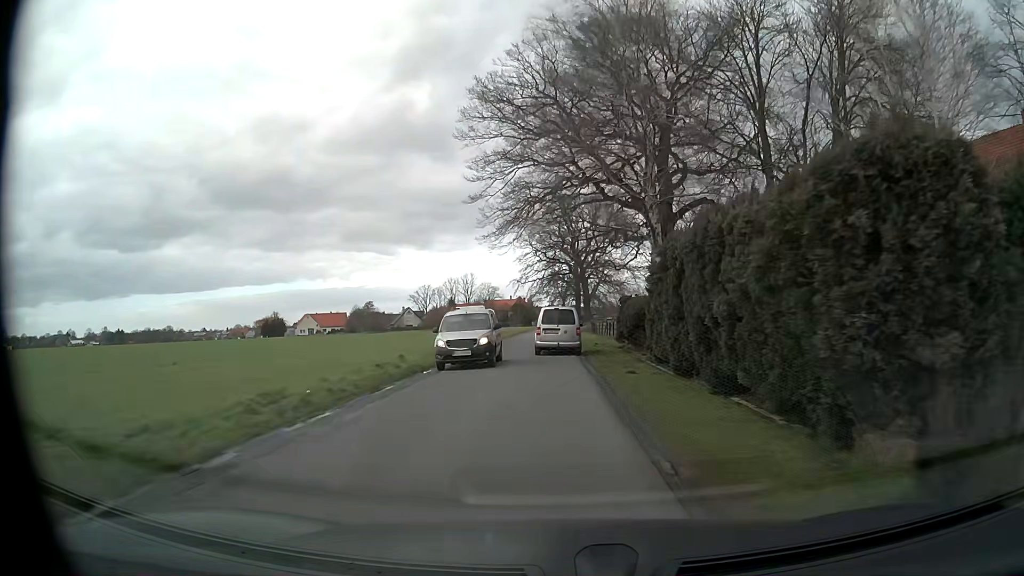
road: unclassified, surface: asphalt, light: Day
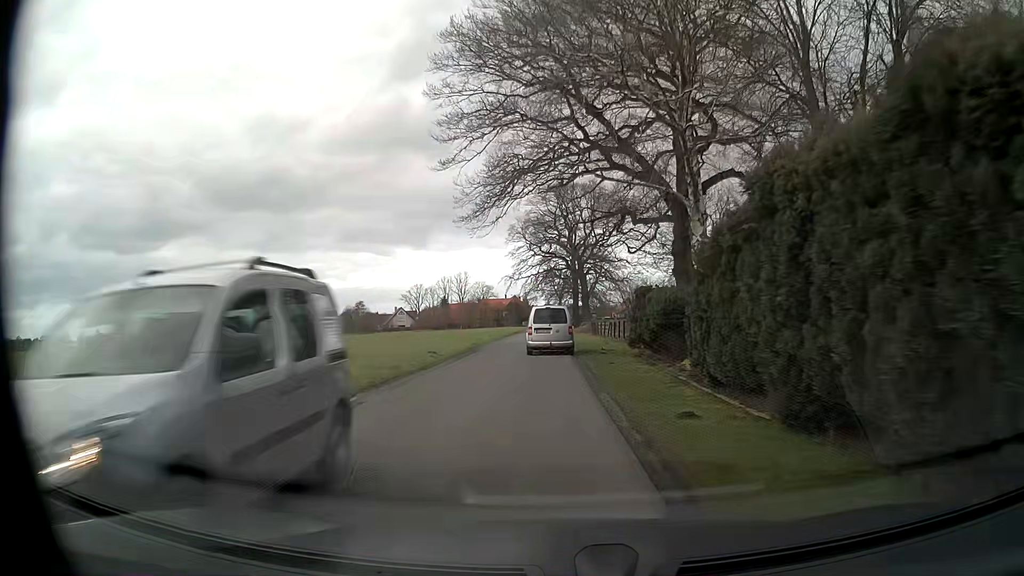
(0.0, +7.8) m; 0°
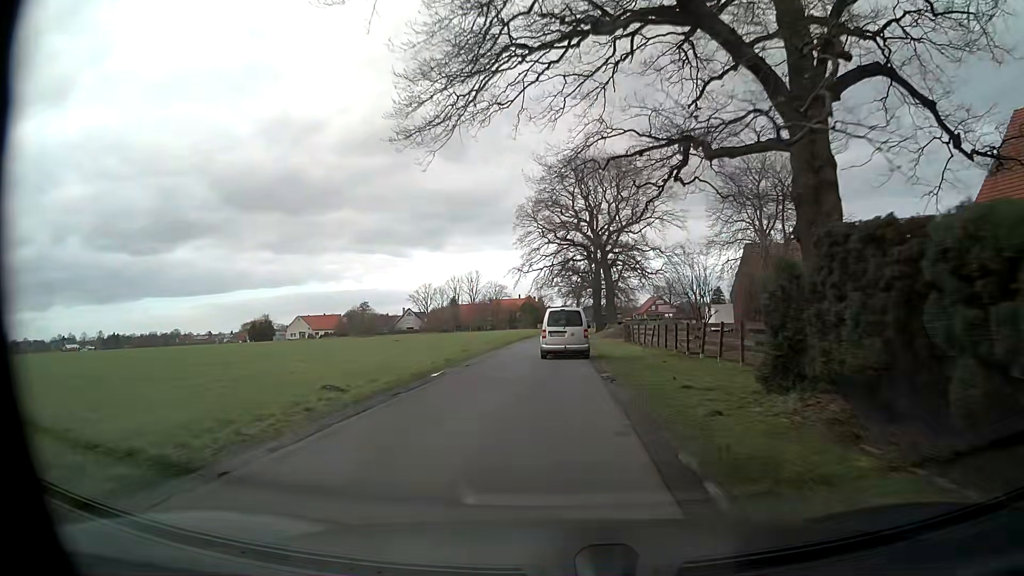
(-0.2, +15.7) m; -1°
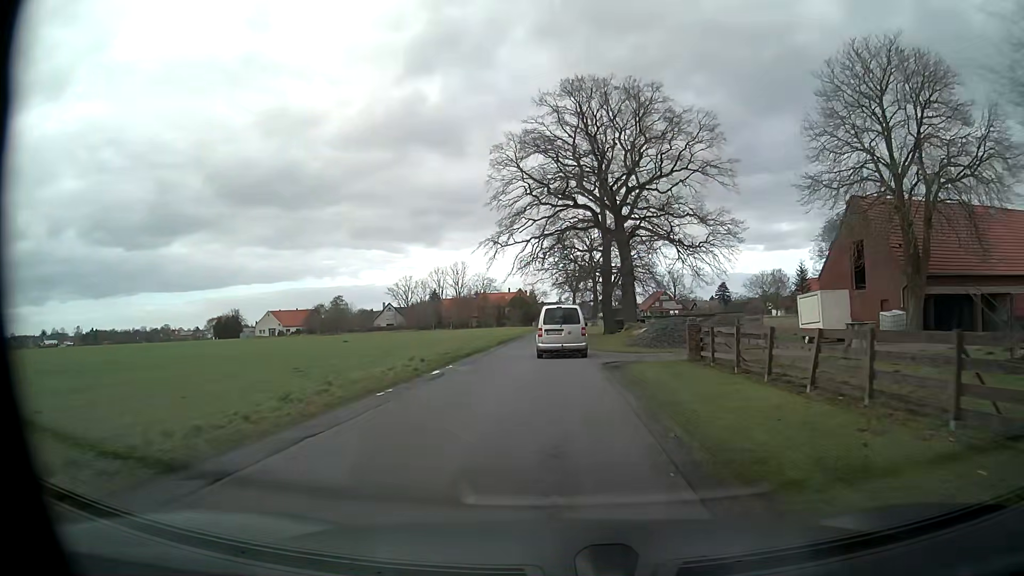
(-0.1, +23.0) m; +1°
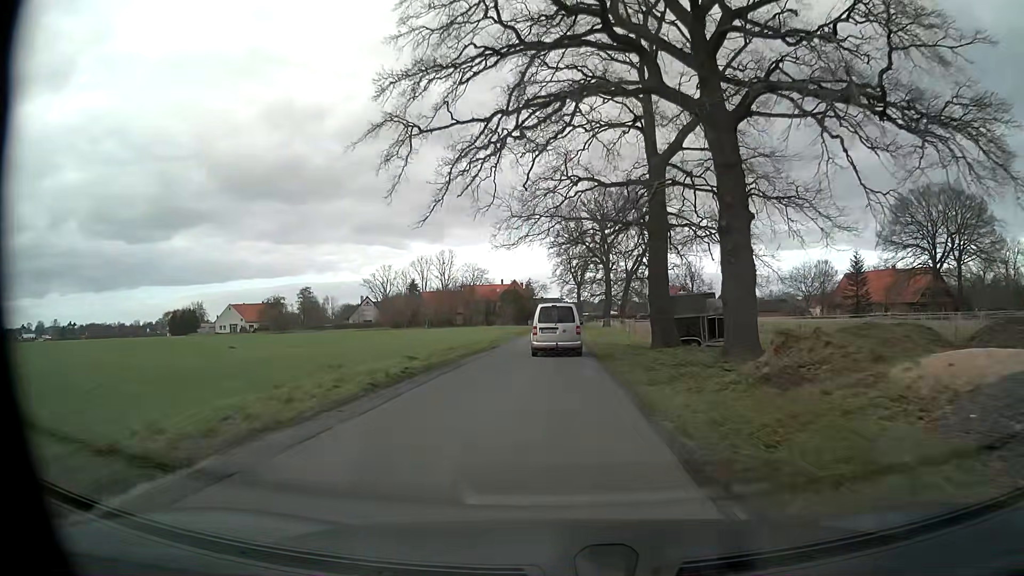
(-0.2, +30.0) m; 0°
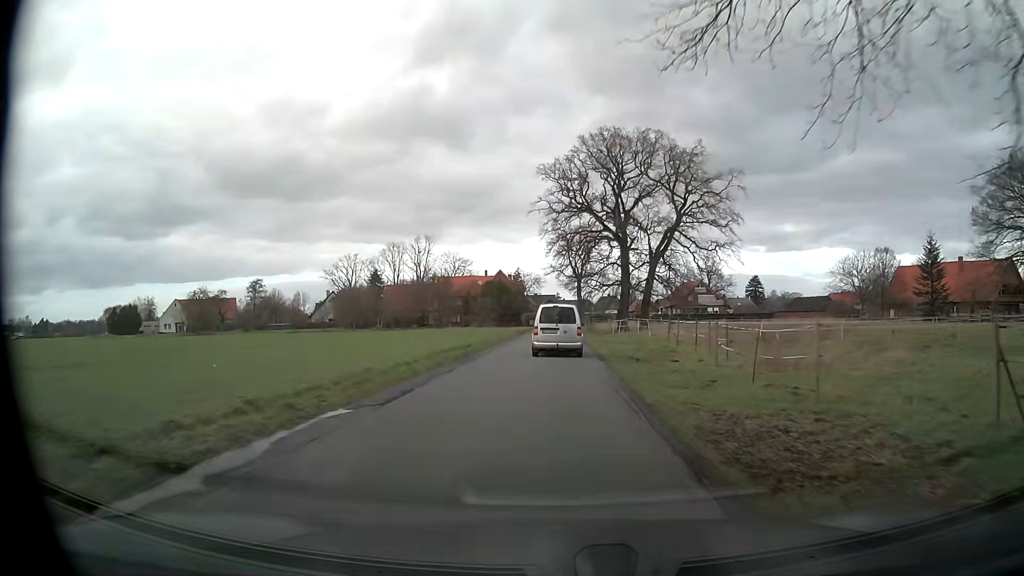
(0.0, +29.9) m; 0°
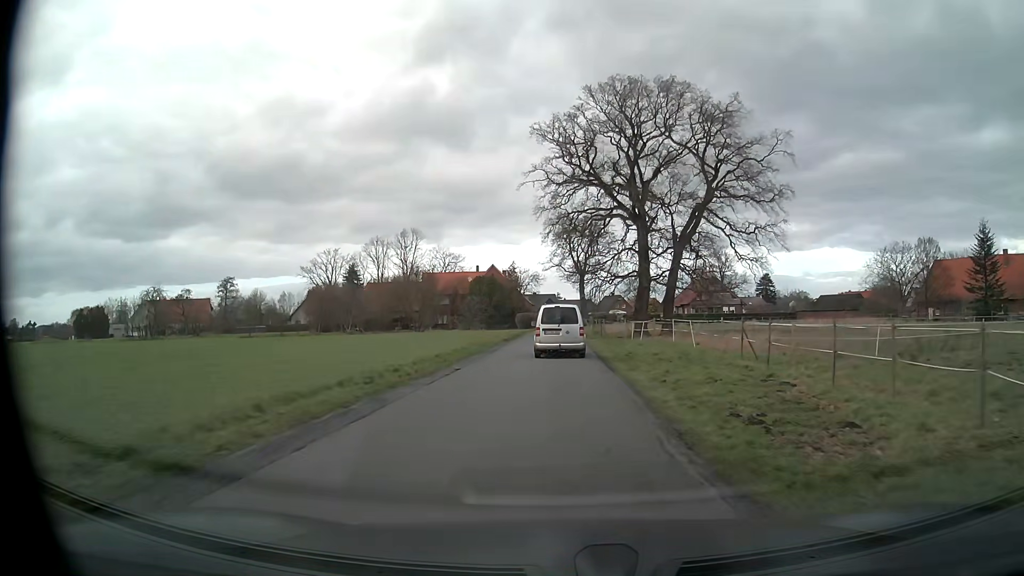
(0.0, +15.1) m; 0°
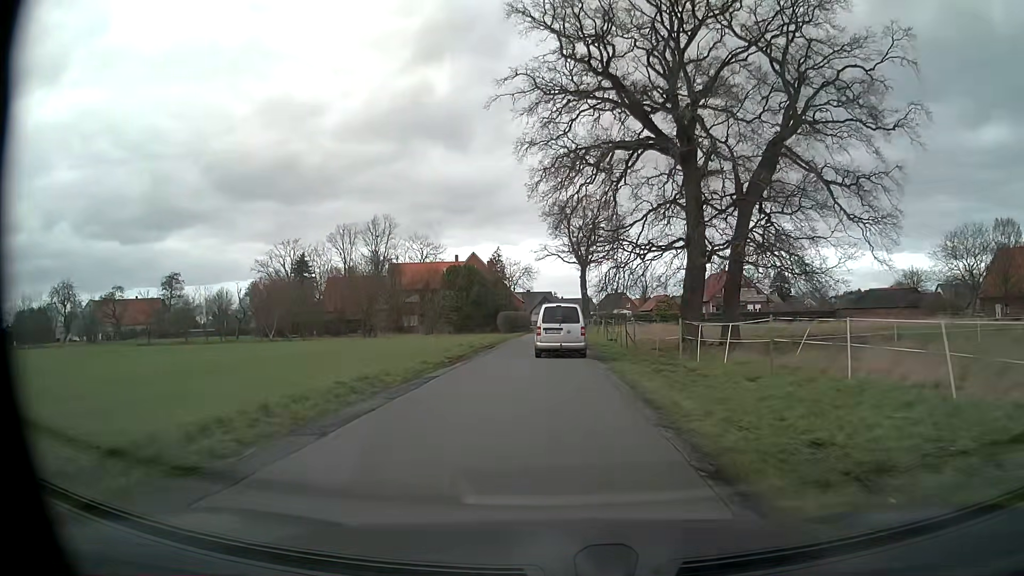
(0.0, +21.8) m; 0°
(0, +10) (0, +20) (0, +30) (0, +40) (0, +50) (0, +60) (0, +70) (0, +80) (0, +90) (-1, +100) m
